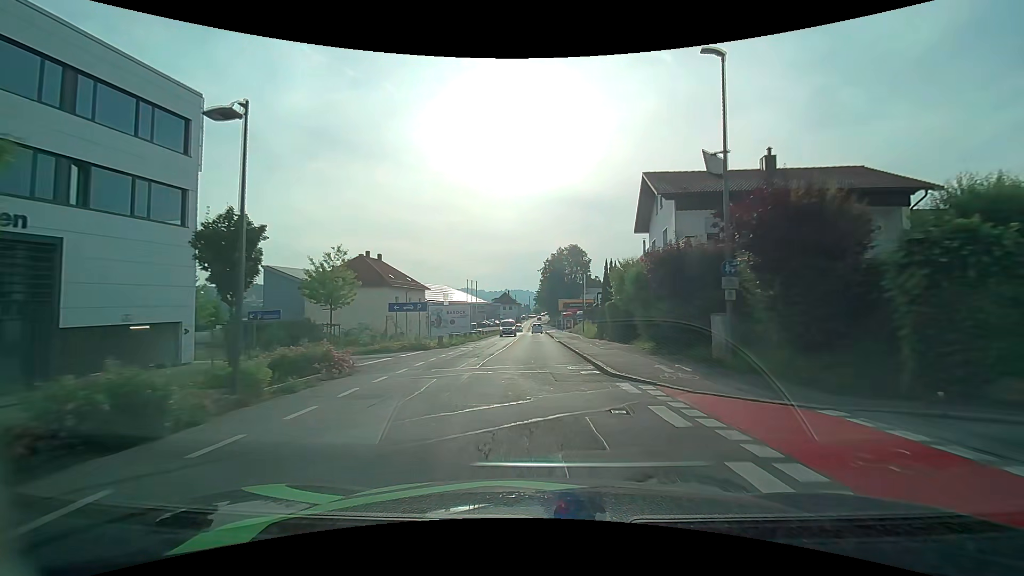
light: Day
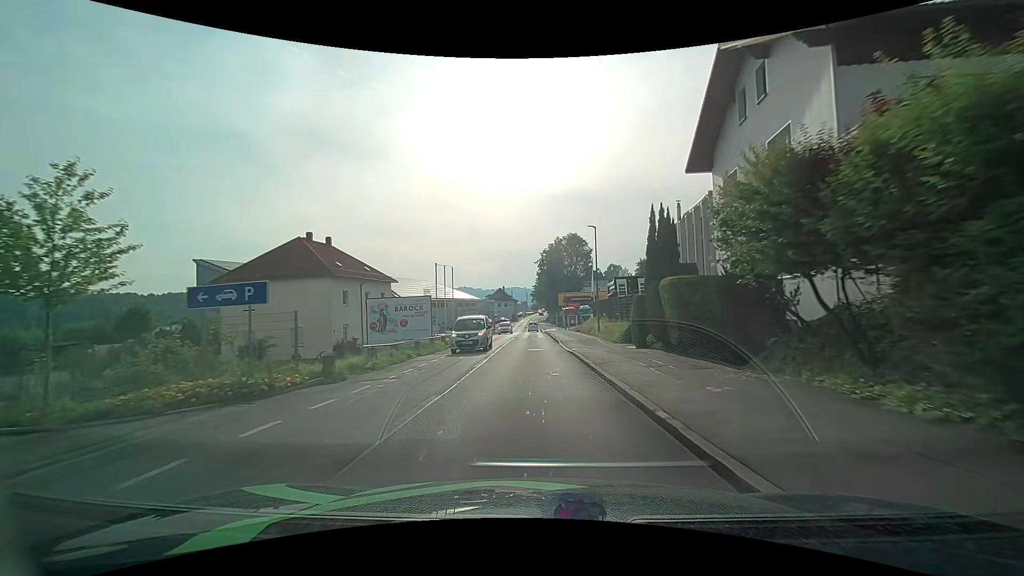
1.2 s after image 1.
(+0.2, +14.9) m; +1°
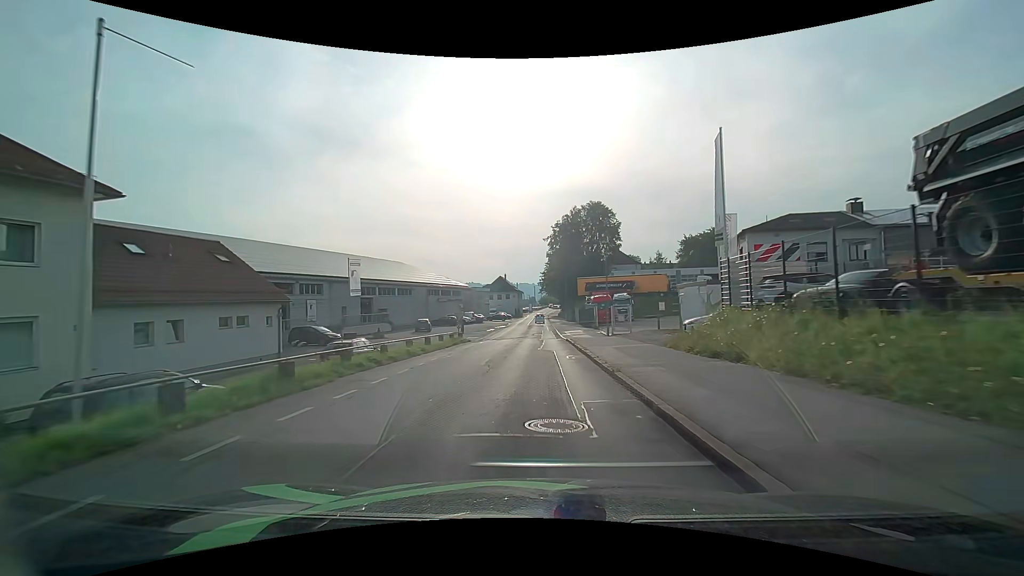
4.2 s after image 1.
(-0.5, +37.8) m; -1°
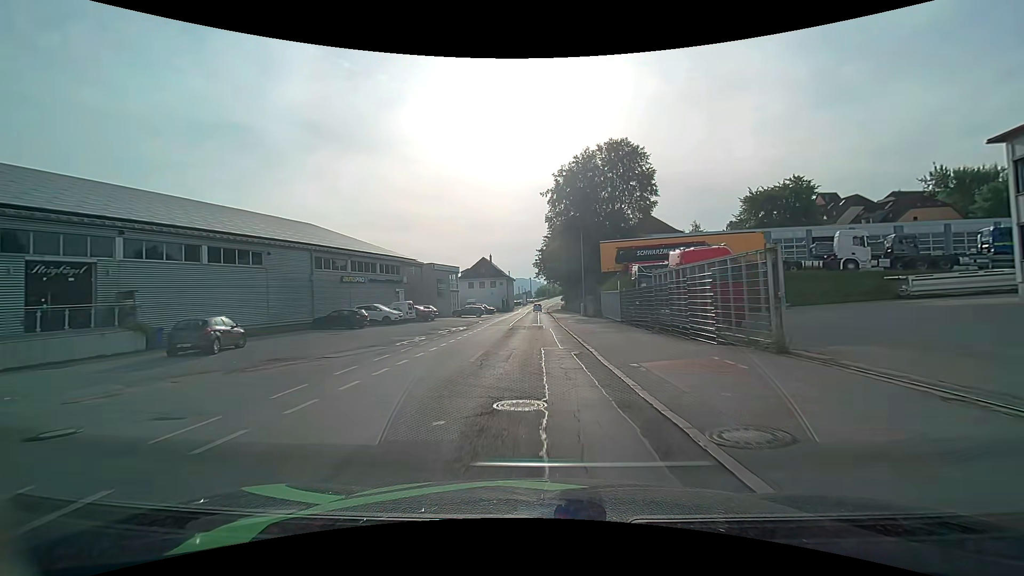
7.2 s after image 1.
(-0.1, +38.1) m; 0°
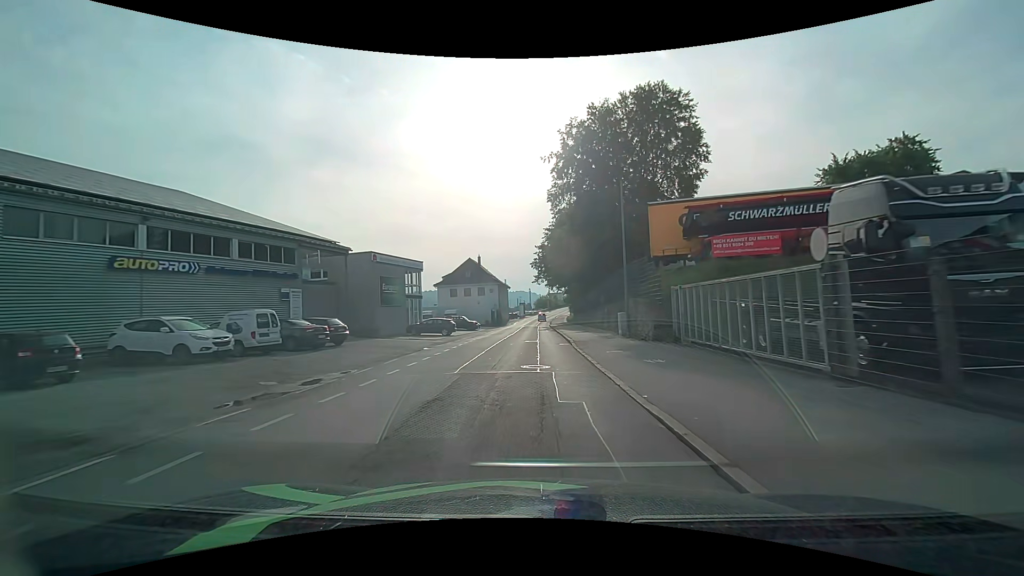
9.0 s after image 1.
(+0.1, +23.0) m; +1°
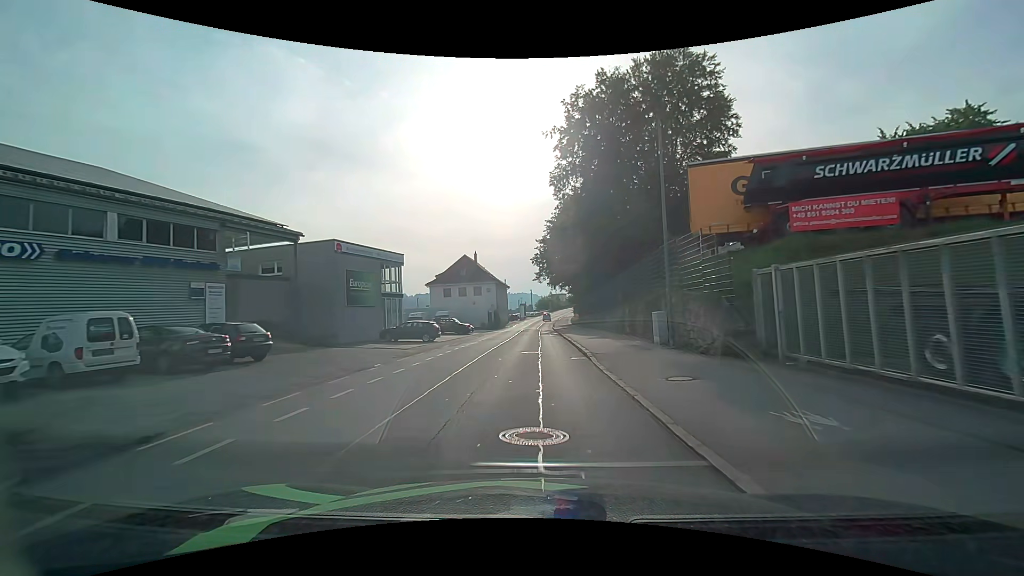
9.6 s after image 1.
(0.0, +7.6) m; 0°
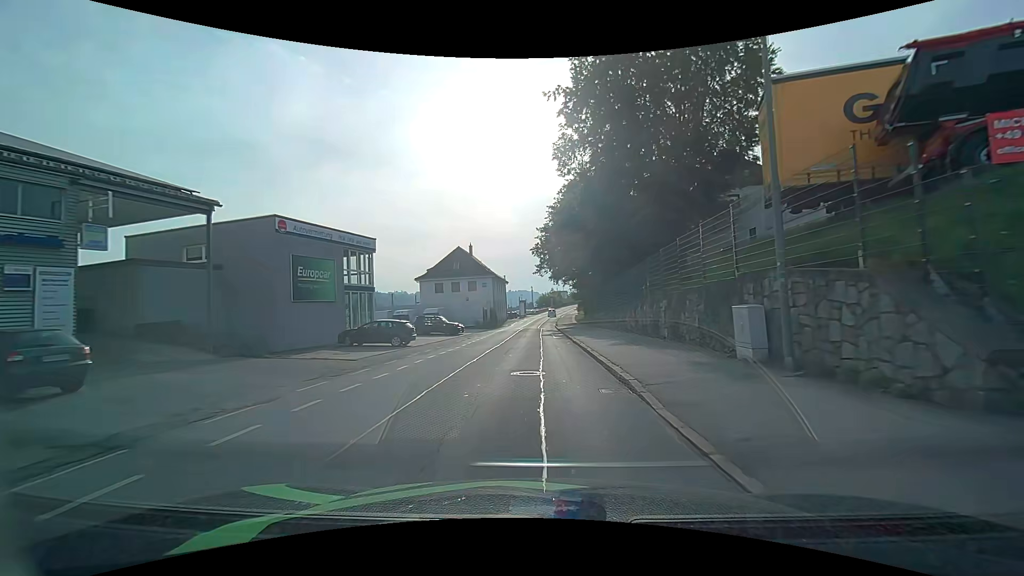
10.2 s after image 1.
(0.0, +7.6) m; -1°
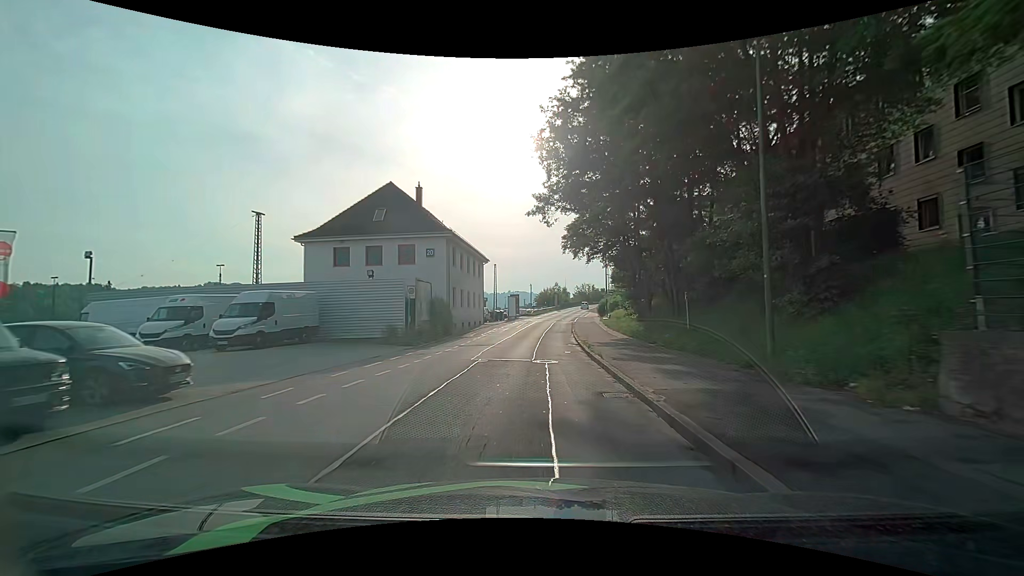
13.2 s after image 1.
(+0.2, +37.4) m; 0°
(0, +10) (0, +20) (0, +30) (+1, +40) (+2, +50) (+3, +60) (+4, +70) (+5, +80) (+6, +90) (+8, +100) m
